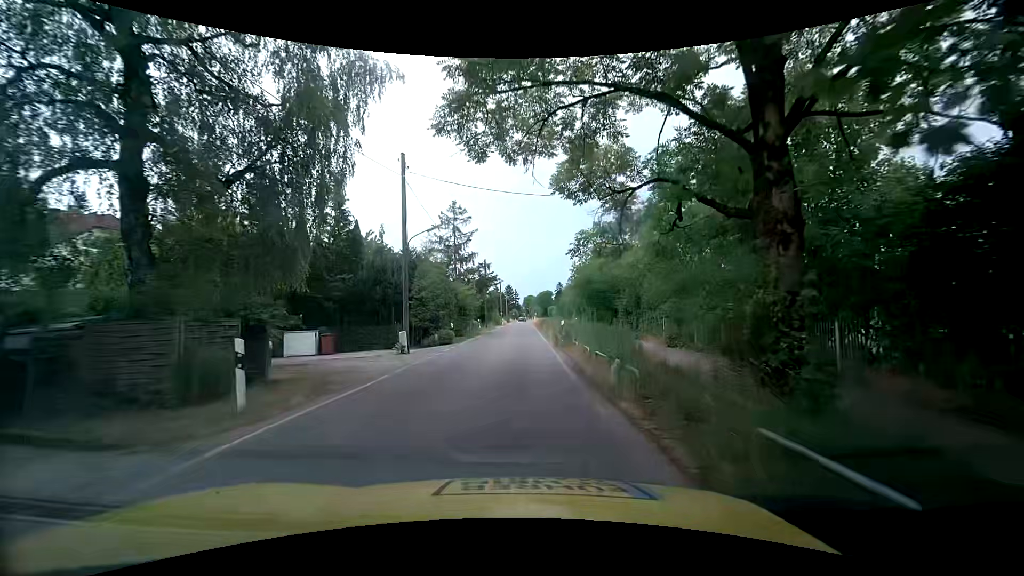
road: unclassified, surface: asphalt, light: Day
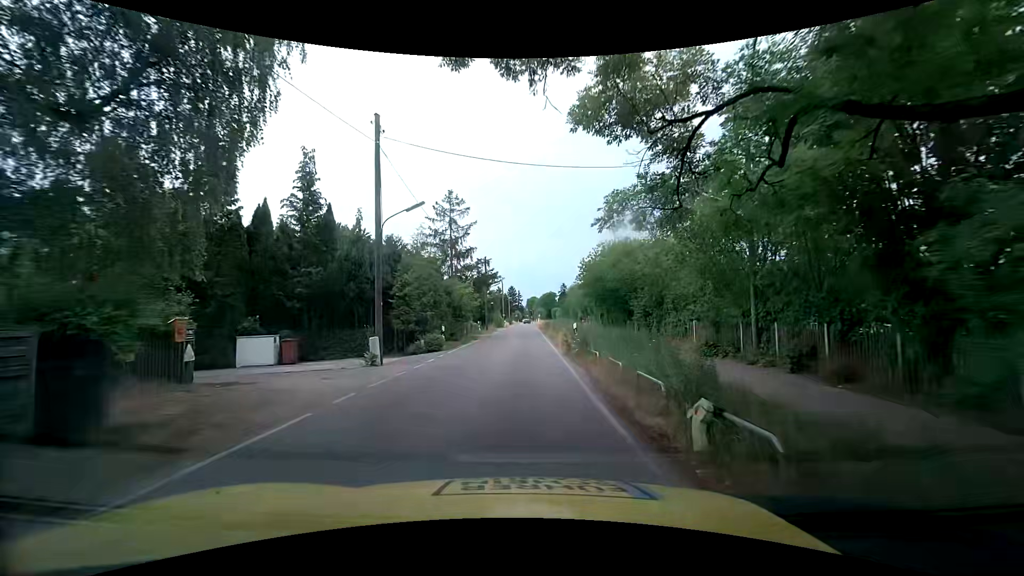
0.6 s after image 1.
(+0.1, +4.5) m; +1°
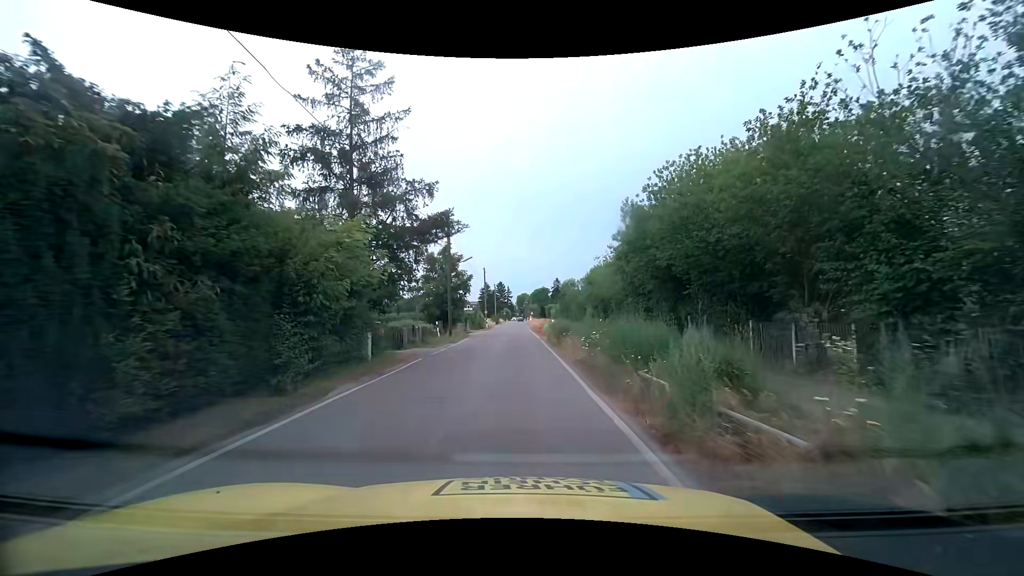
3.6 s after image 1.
(+0.1, +22.8) m; +1°
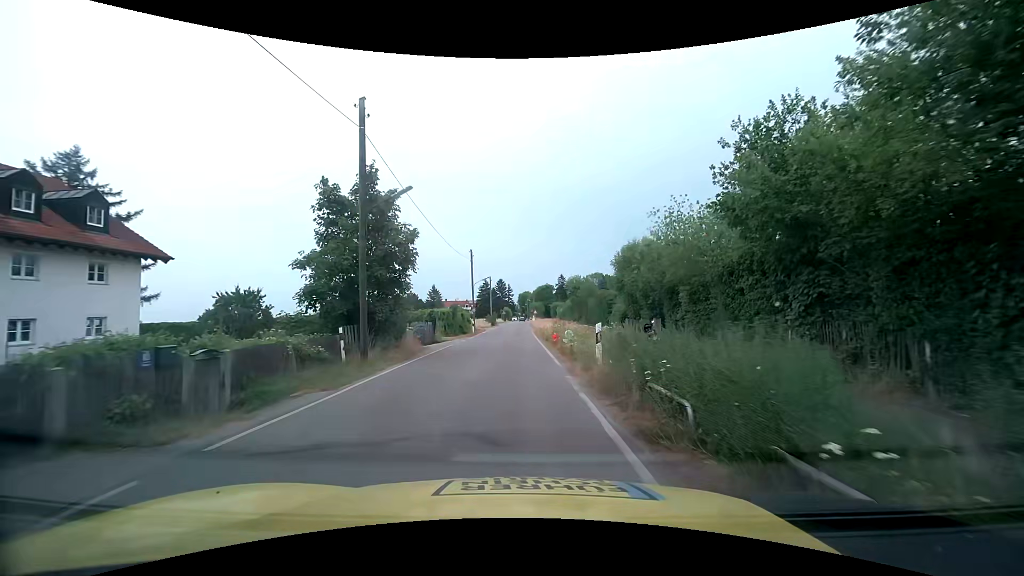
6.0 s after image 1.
(+0.2, +18.2) m; 0°
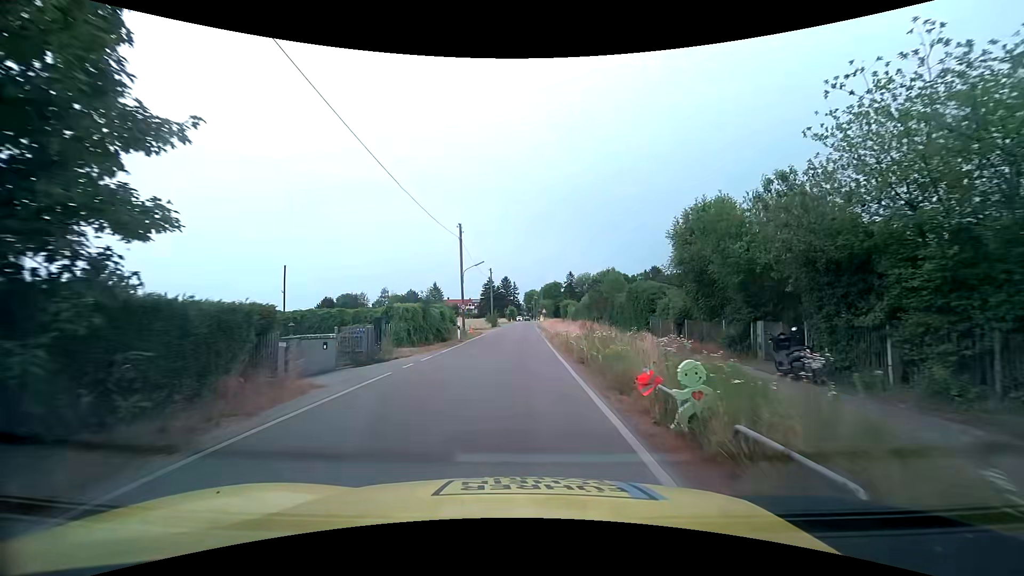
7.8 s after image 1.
(-0.2, +13.6) m; -1°
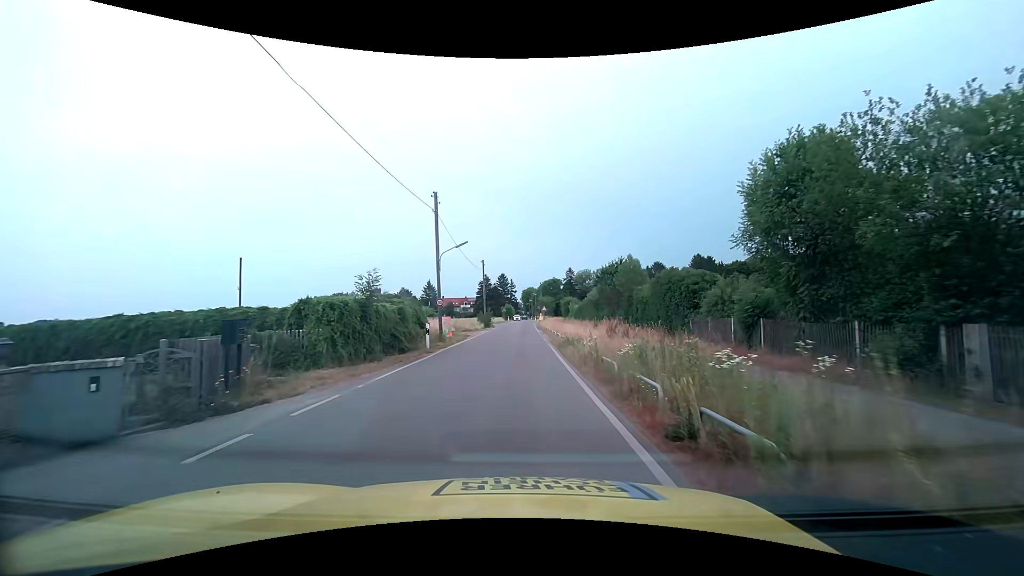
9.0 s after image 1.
(0.0, +9.1) m; 0°
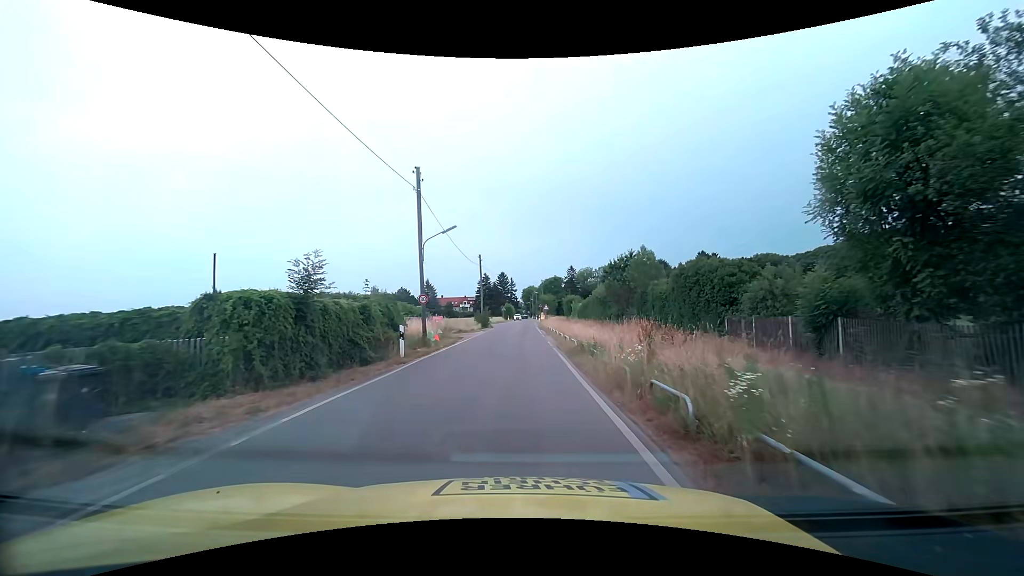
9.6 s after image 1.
(0.0, +4.6) m; 0°
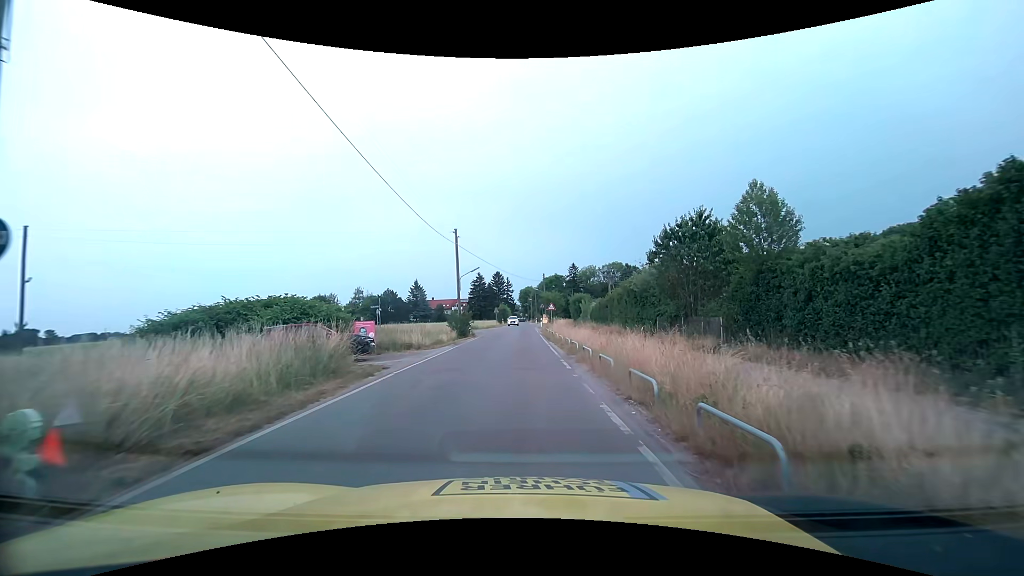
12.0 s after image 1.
(+0.1, +18.3) m; 0°
(0, +10) (0, +20) (0, +30) (0, +40) (0, +50) (0, +60) (0, +70) (0, +80) (0, +90) (0, +100) m
